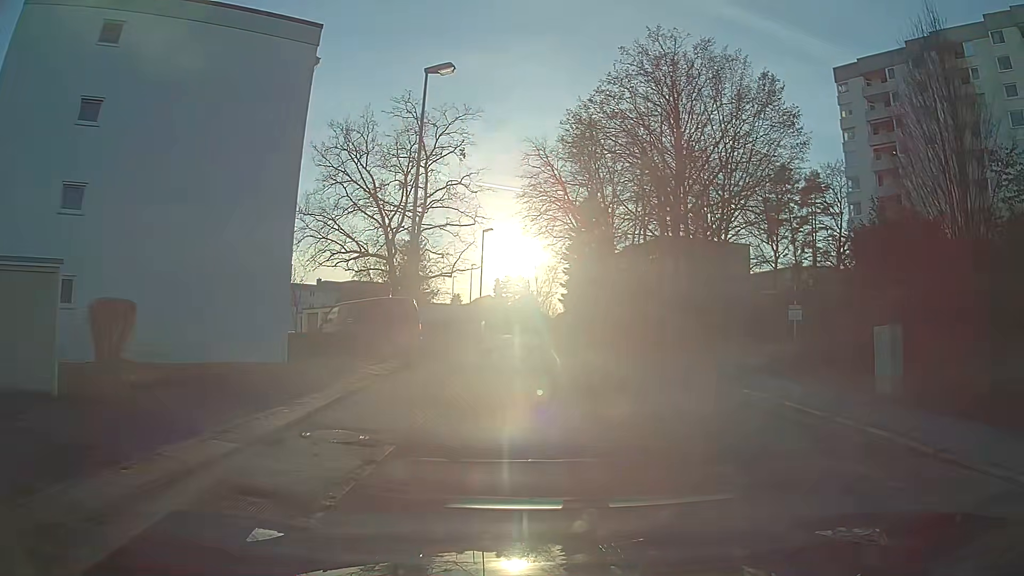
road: residential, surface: asphalt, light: Day
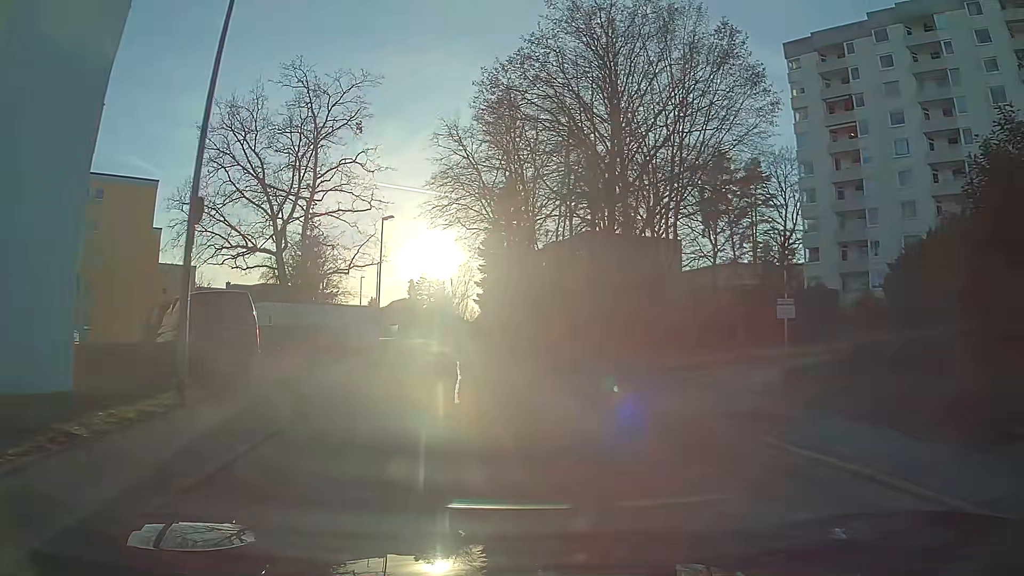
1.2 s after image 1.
(+0.4, +7.8) m; +5°
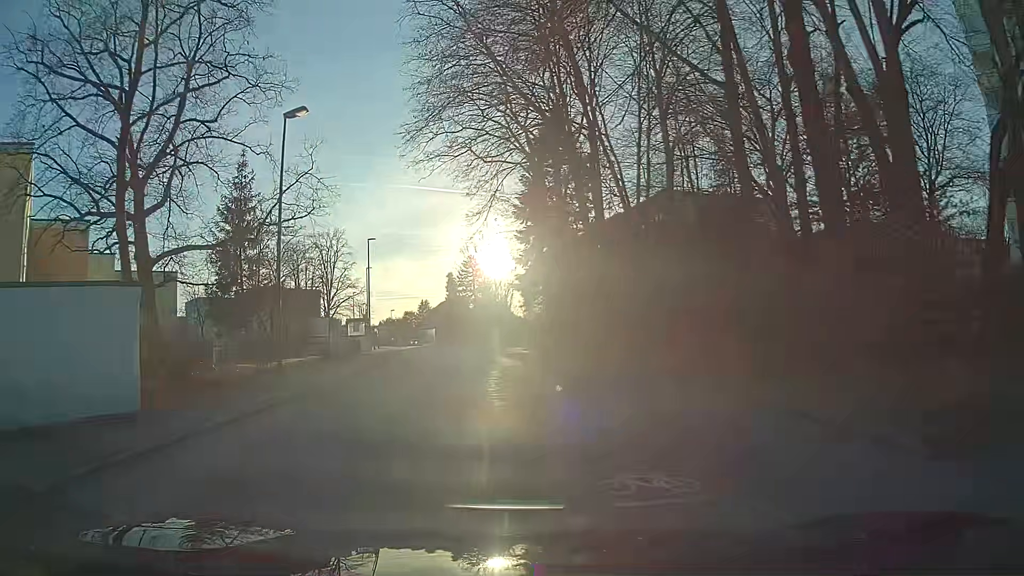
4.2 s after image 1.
(-1.0, +23.9) m; -8°
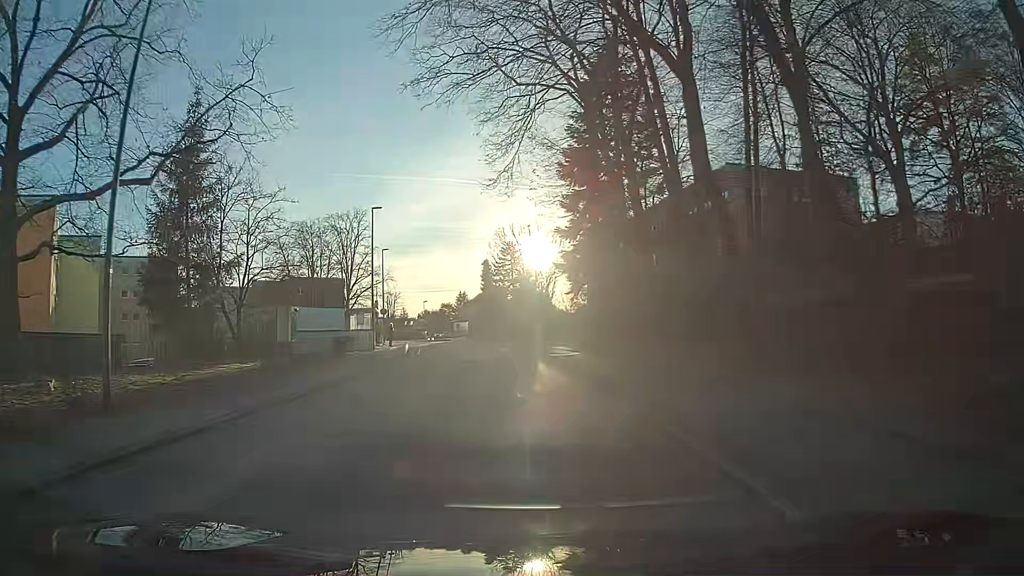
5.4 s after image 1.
(-0.2, +10.7) m; -2°
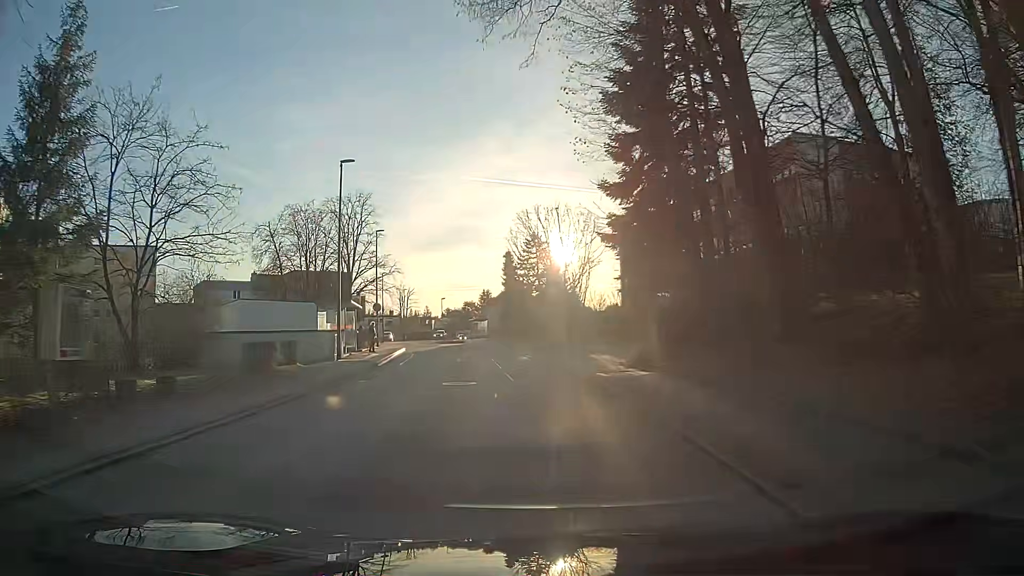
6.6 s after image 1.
(-0.3, +11.4) m; -3°
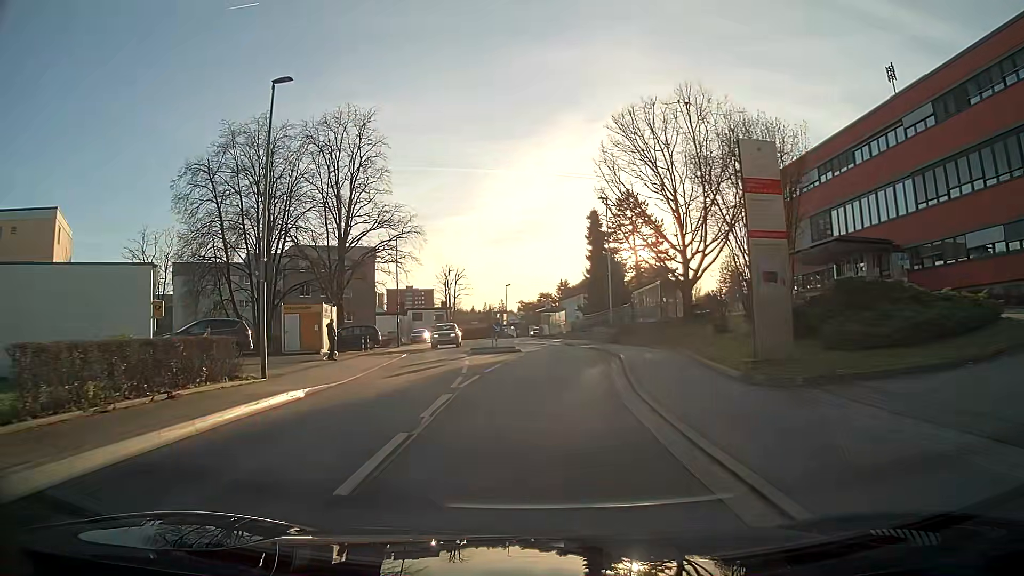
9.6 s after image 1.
(-1.7, +30.0) m; -5°
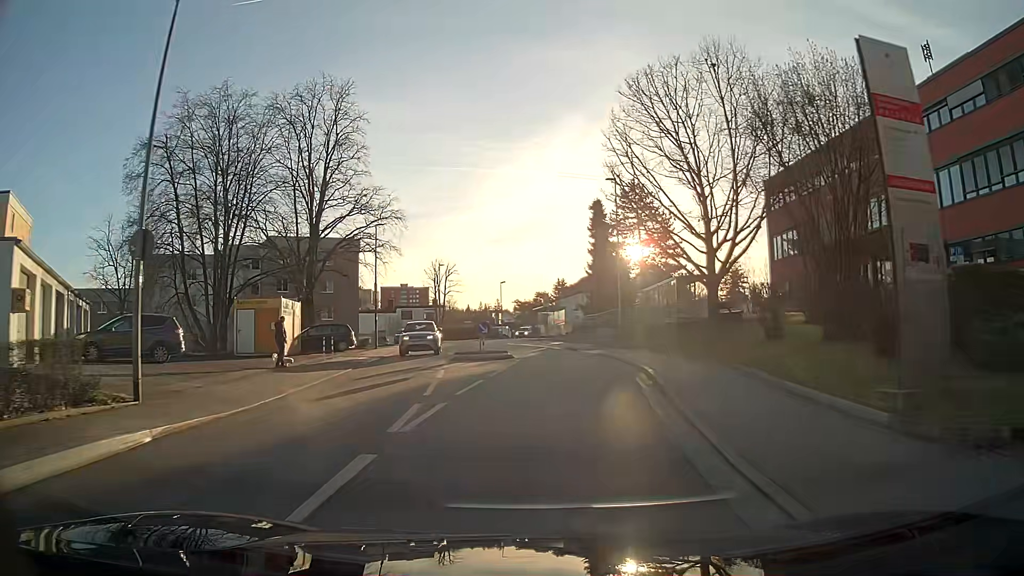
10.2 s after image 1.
(0.0, +5.9) m; +1°
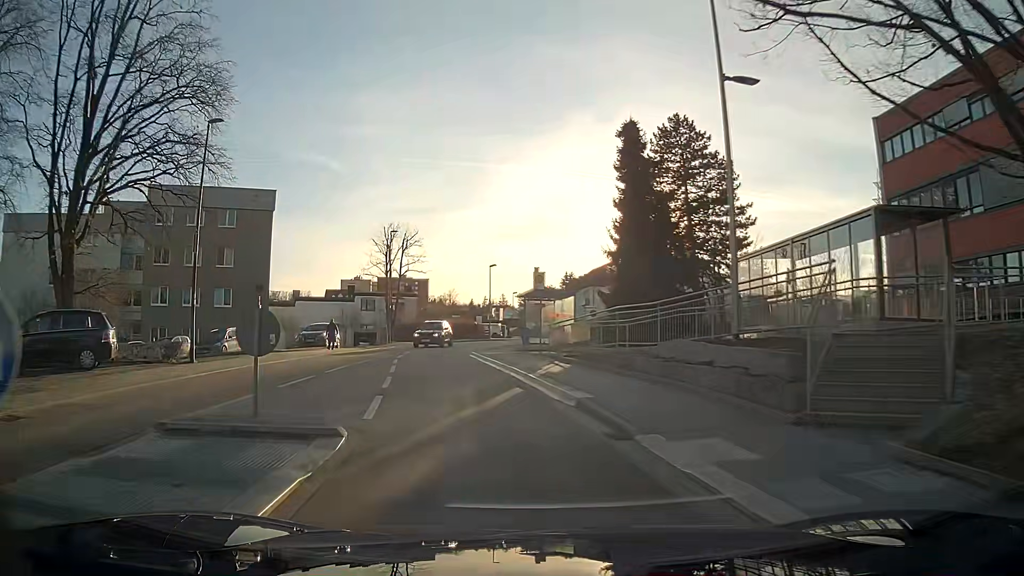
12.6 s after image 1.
(+0.5, +23.6) m; -3°
(-1, +10) (-2, +20) (-3, +30) (-3, +40) (-1, +50) (+1, +59) (+4, +69) (+6, +79) (+8, +89) (+9, +99) m
